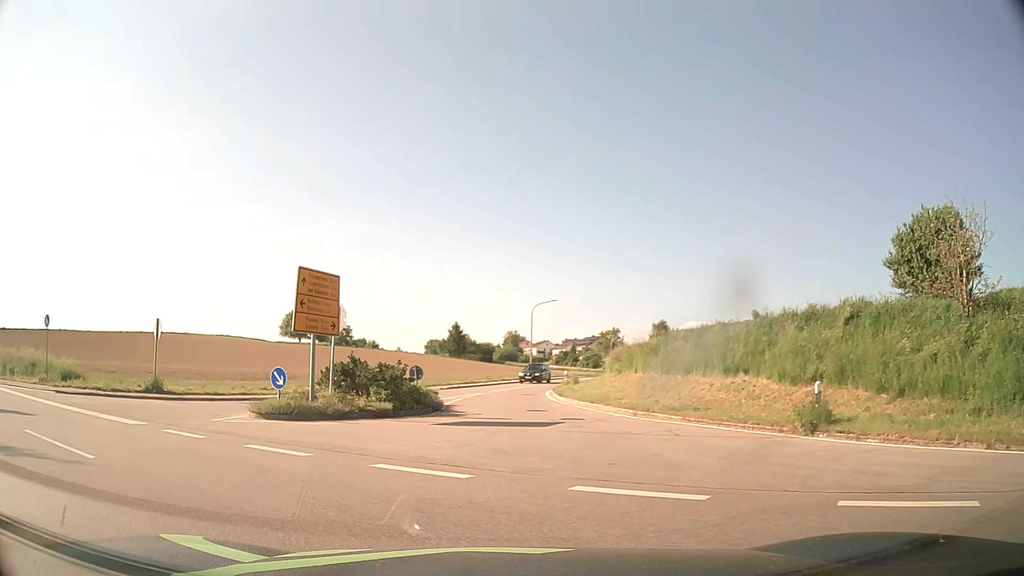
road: tertiary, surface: asphalt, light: Day
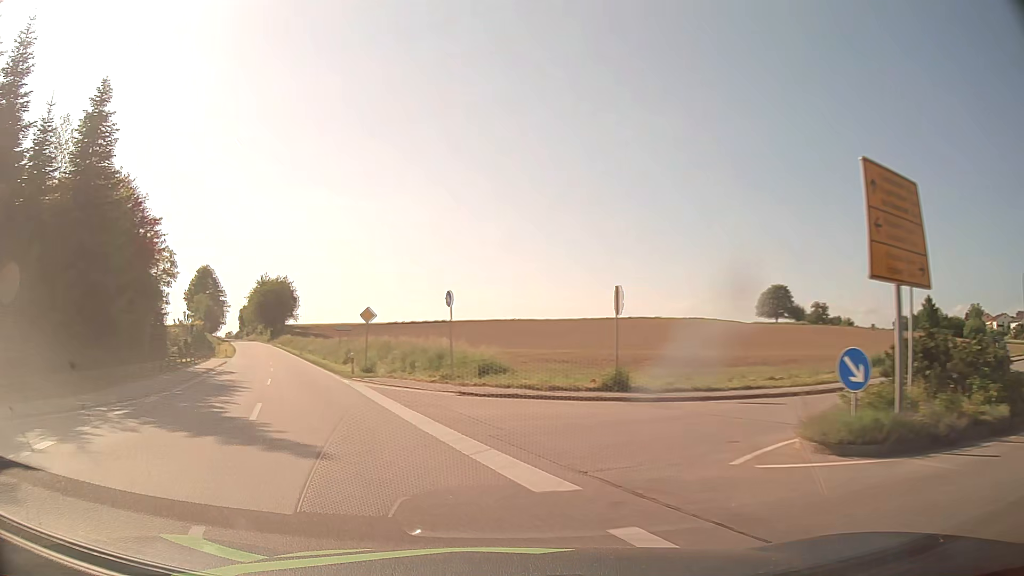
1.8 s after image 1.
(-3.3, +9.0) m; -40°
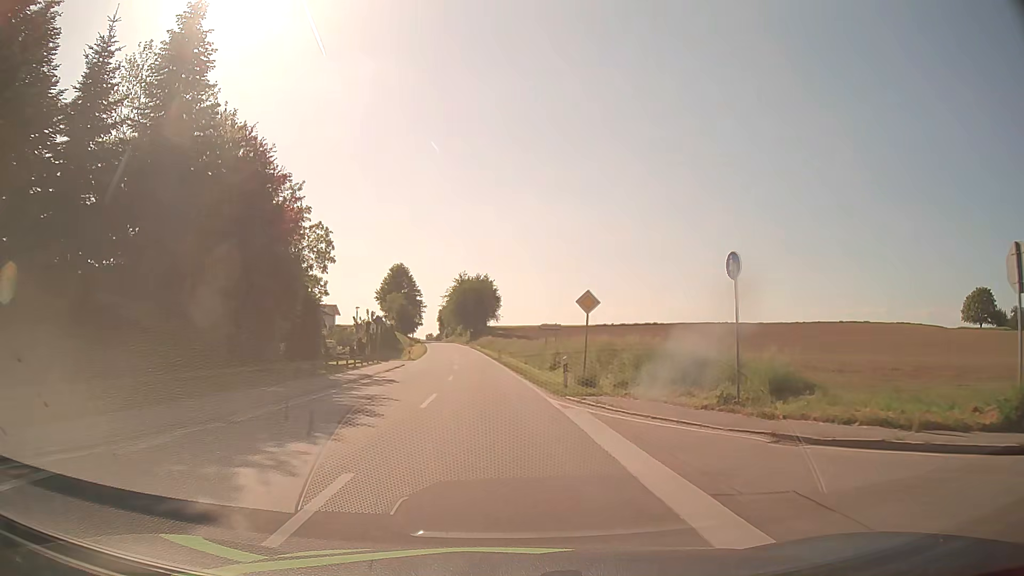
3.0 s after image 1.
(-2.1, +10.2) m; -19°
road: secondary
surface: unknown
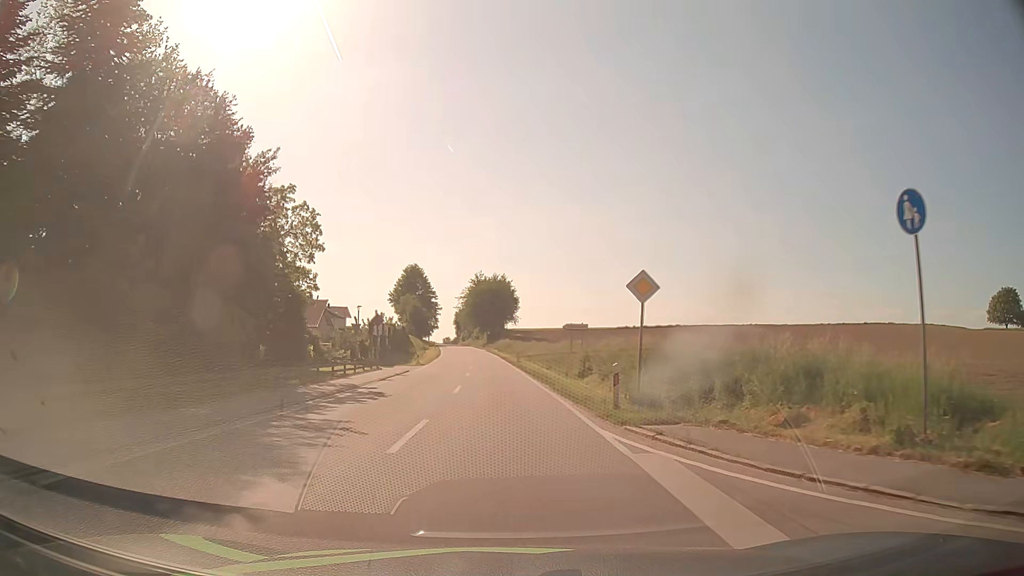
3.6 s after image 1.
(-0.1, +6.5) m; -2°
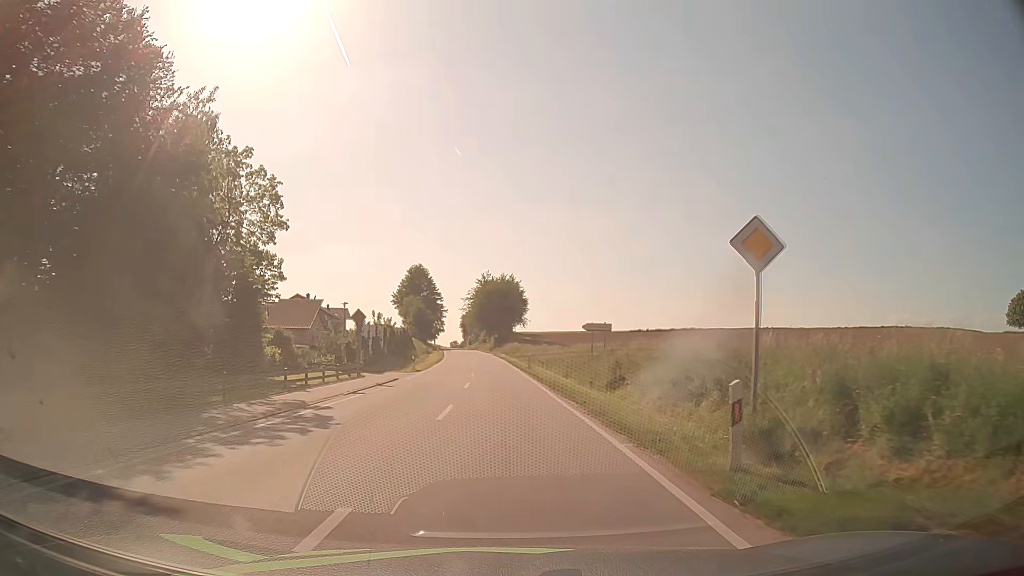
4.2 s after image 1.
(0.0, +7.4) m; 0°
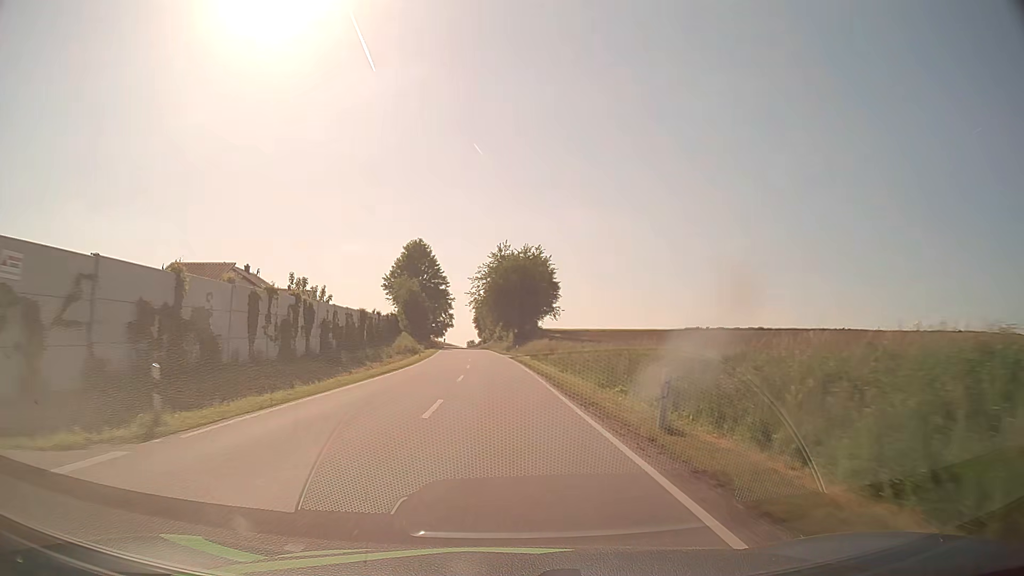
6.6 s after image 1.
(-0.5, +38.1) m; -2°
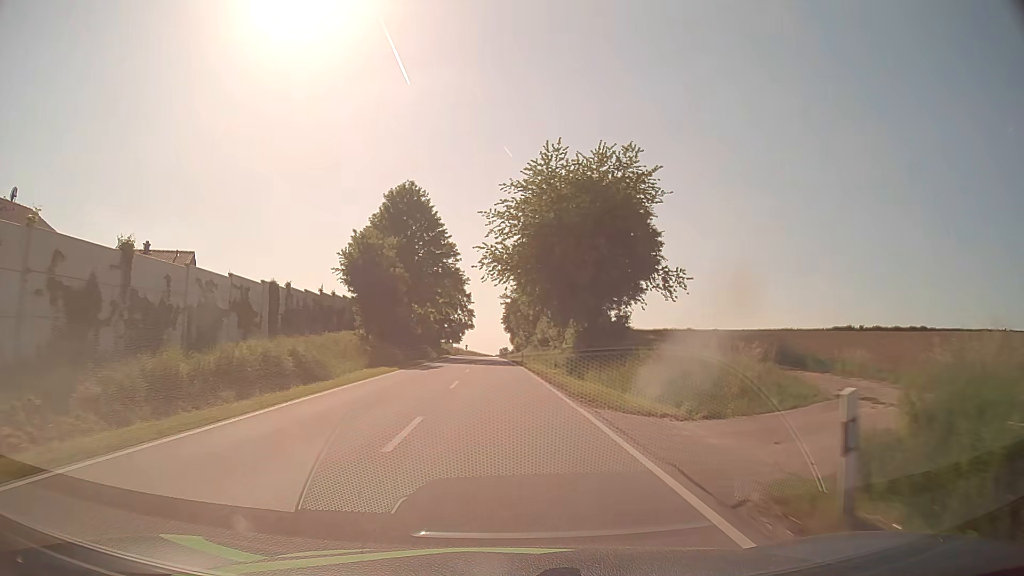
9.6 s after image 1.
(-1.2, +52.1) m; -3°
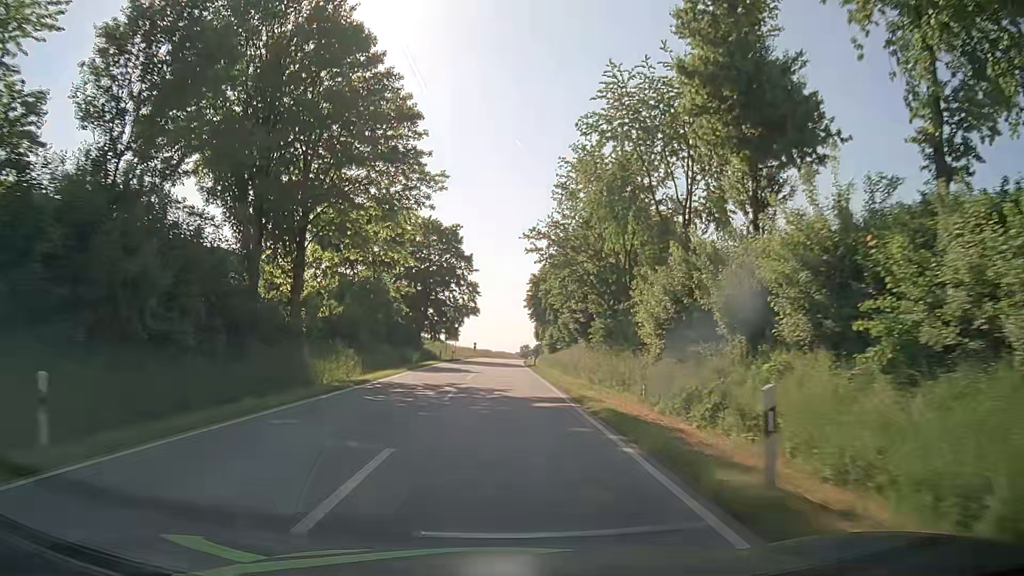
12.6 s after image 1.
(-0.8, +51.9) m; -2°
(0, +10) (0, +20) (0, +30) (0, +40) (0, +50) (0, +60) (0, +70) (+1, +80) (+1, +90) (+2, +100) m
